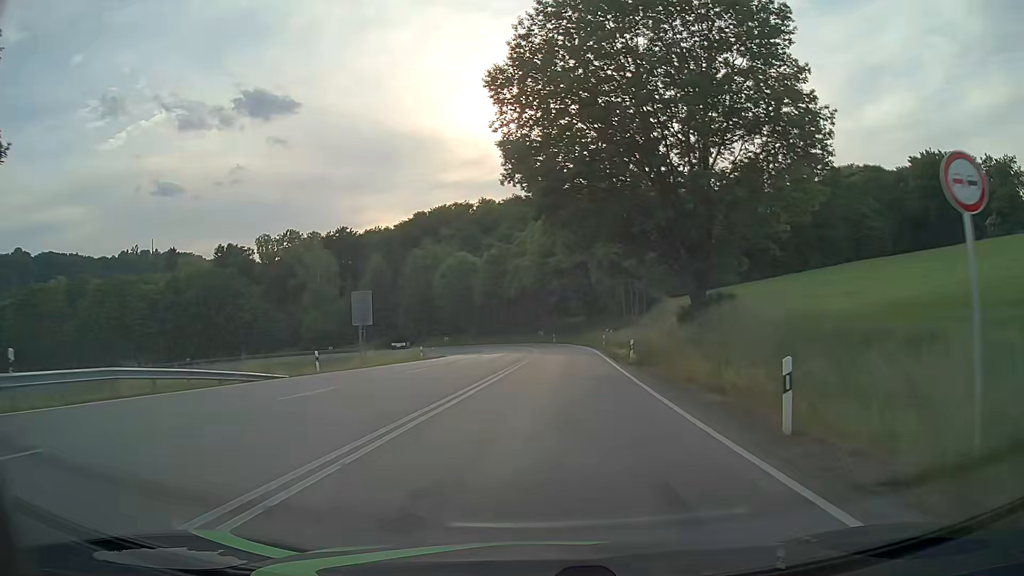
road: primary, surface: asphalt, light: Day
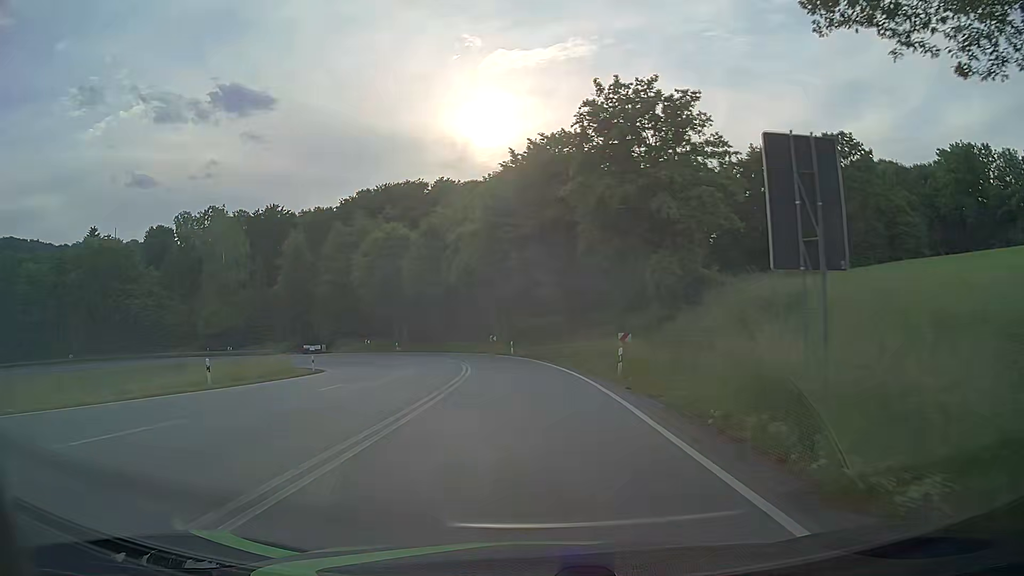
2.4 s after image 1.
(+1.4, +30.7) m; +3°
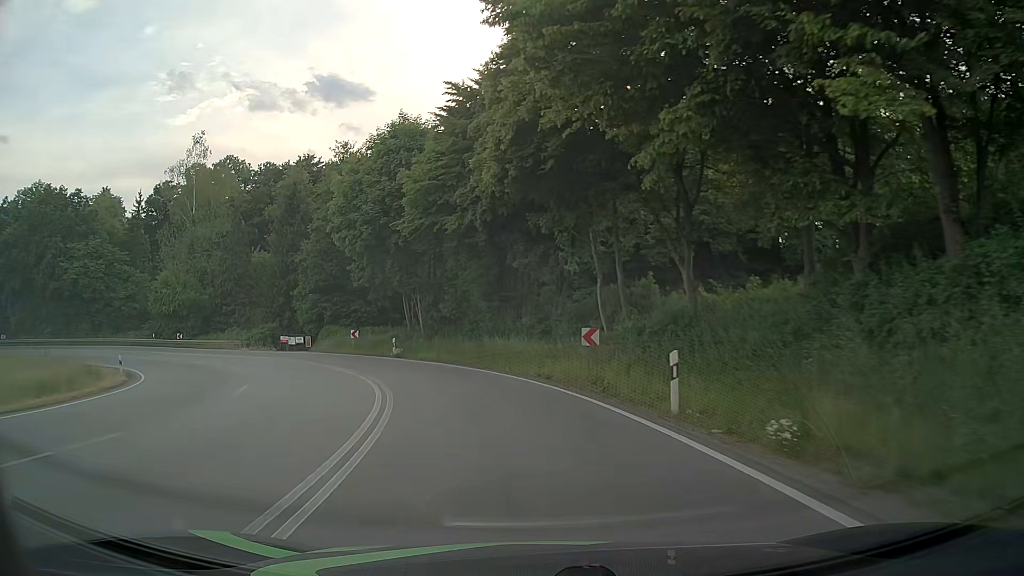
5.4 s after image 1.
(-2.1, +38.2) m; -8°
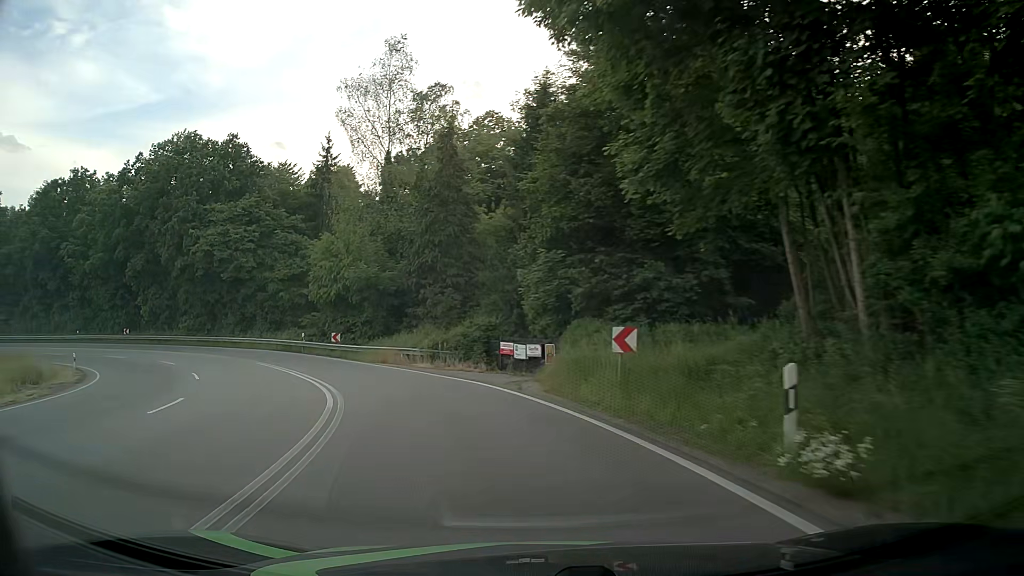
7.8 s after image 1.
(-6.2, +29.4) m; -27°
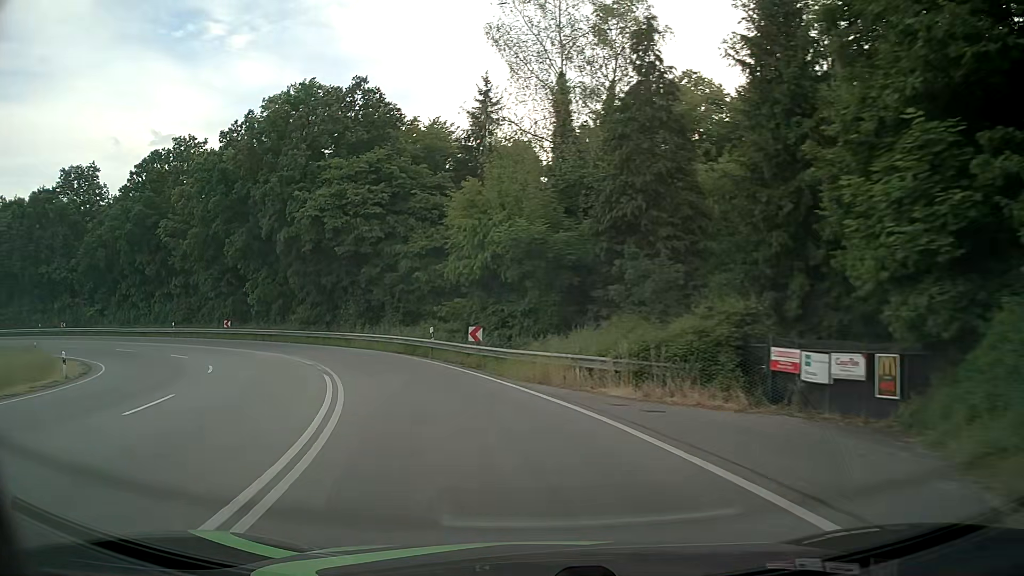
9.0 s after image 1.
(-2.1, +14.9) m; -16°
(-1, +10) (-4, +20) (-8, +28) (-14, +36) (-22, +43) (-31, +48) (-40, +51) (-50, +53) (-60, +53) (-69, +52) m
